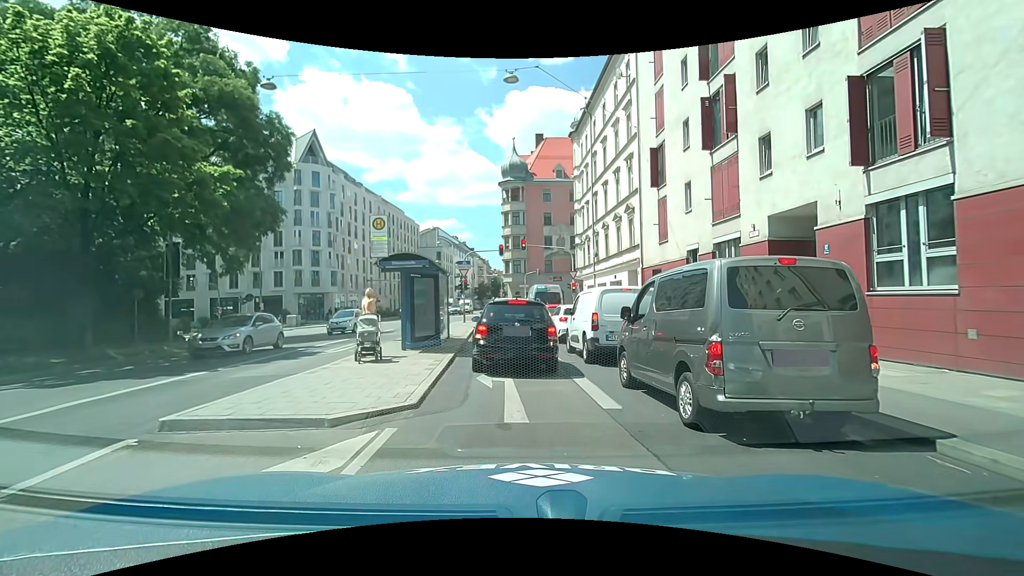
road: secondary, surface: asphalt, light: Day
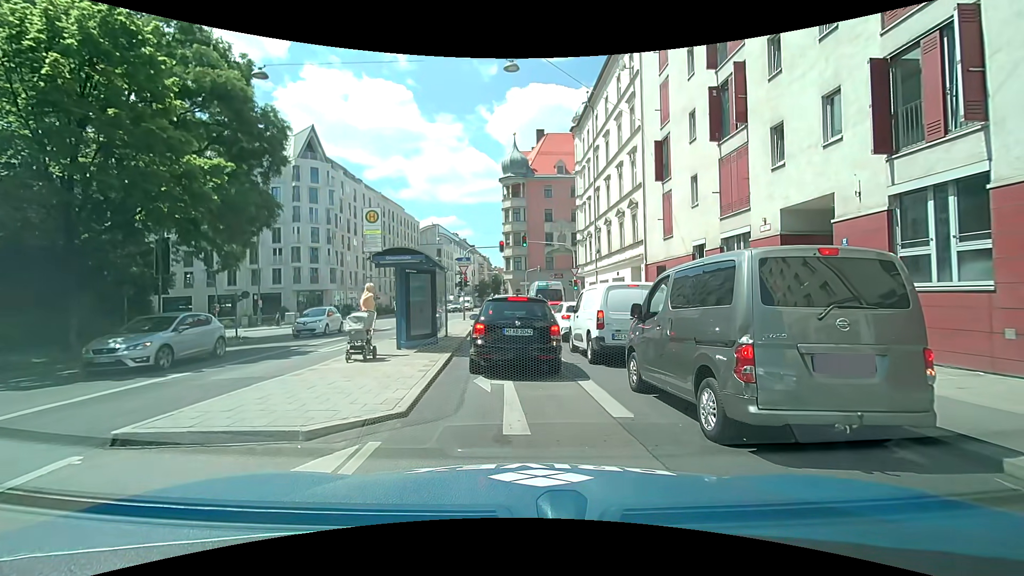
(0.0, +0.6) m; 0°
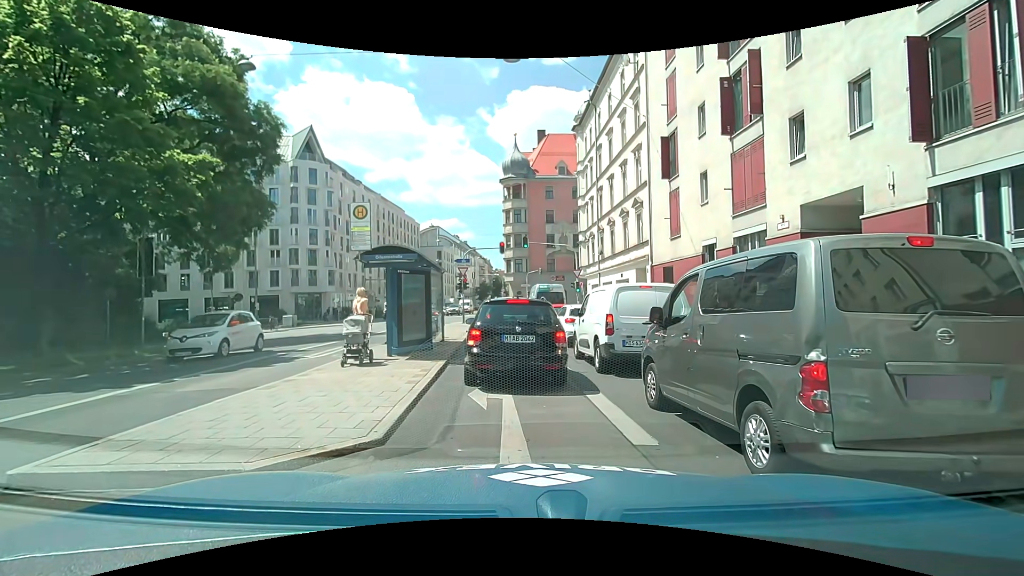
(0.0, +1.0) m; 0°
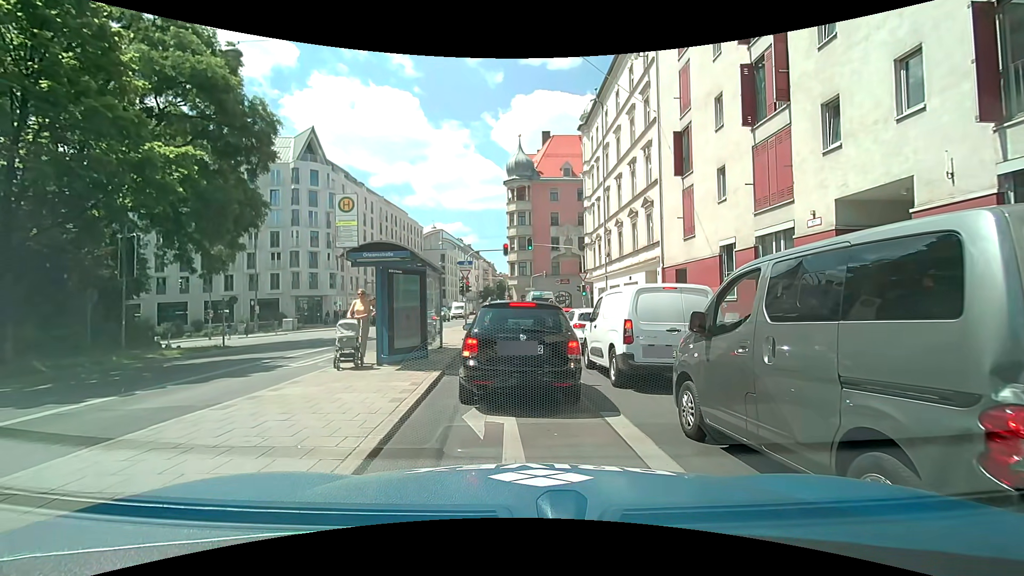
(0.0, +1.2) m; 0°
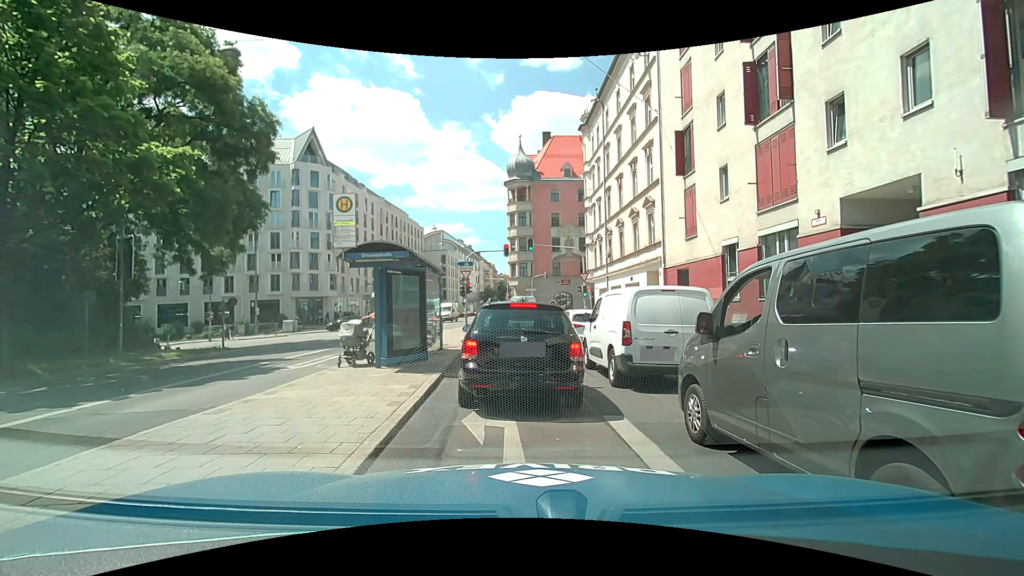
(0.0, +0.2) m; 0°
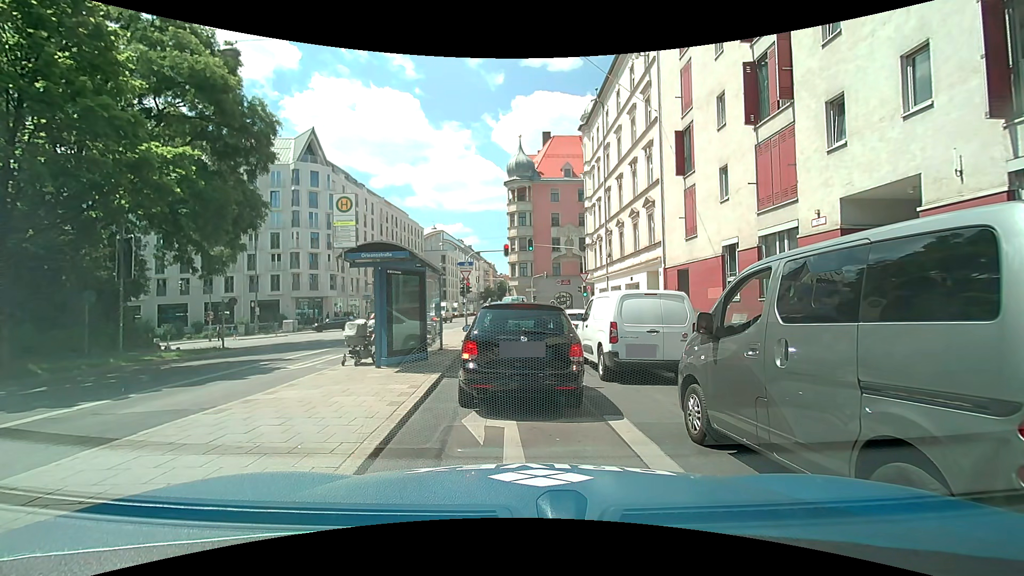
(0.0, 0.0) m; 0°
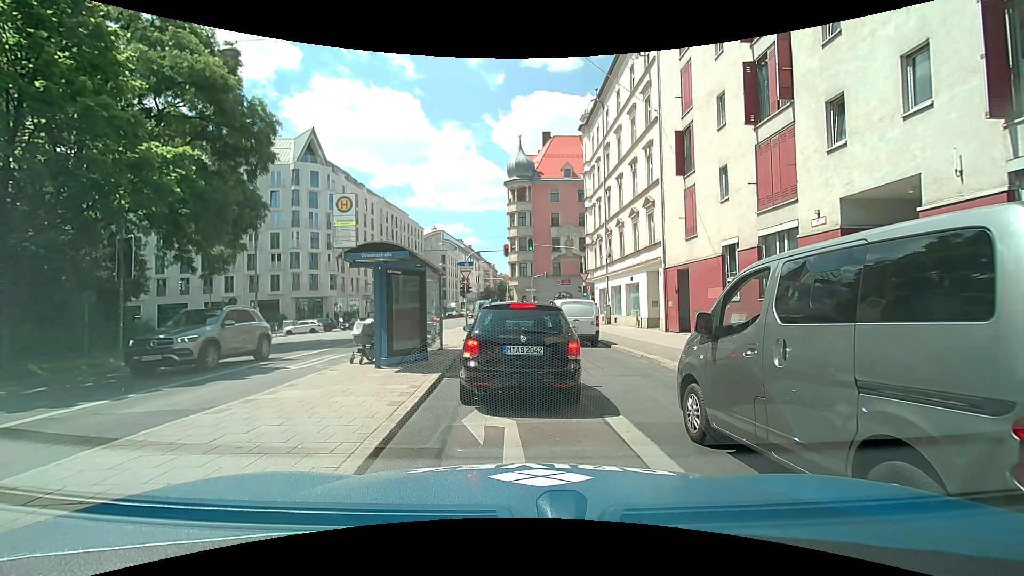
(0.0, 0.0) m; 0°
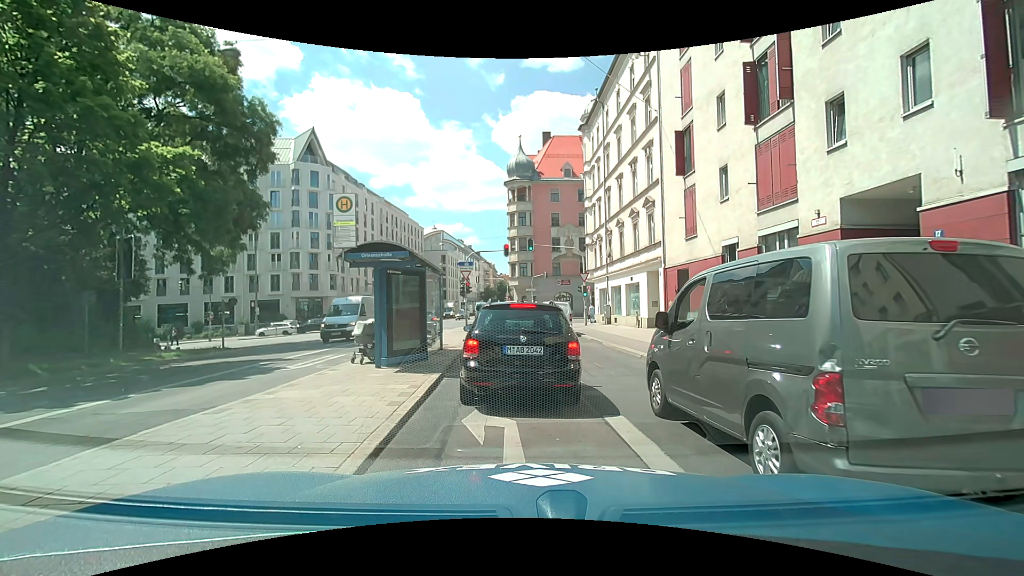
(0.0, 0.0) m; 0°
